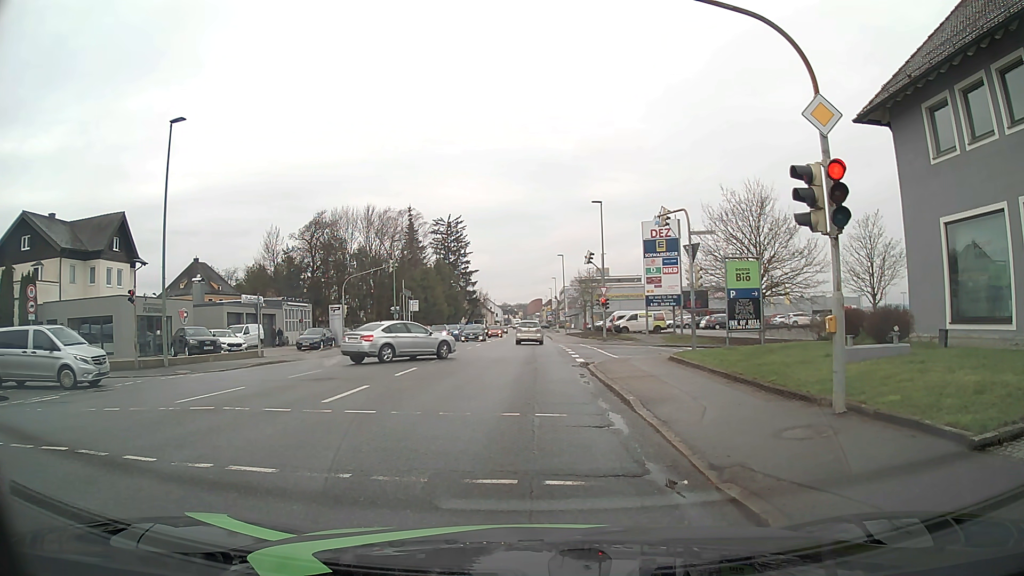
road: tertiary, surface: asphalt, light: Day
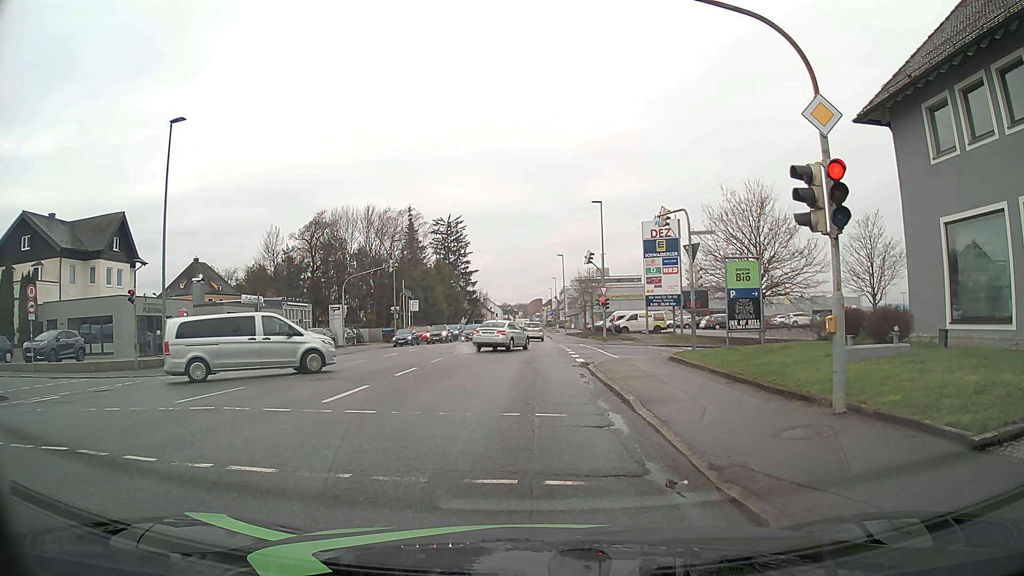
(0.0, 0.0) m; 0°
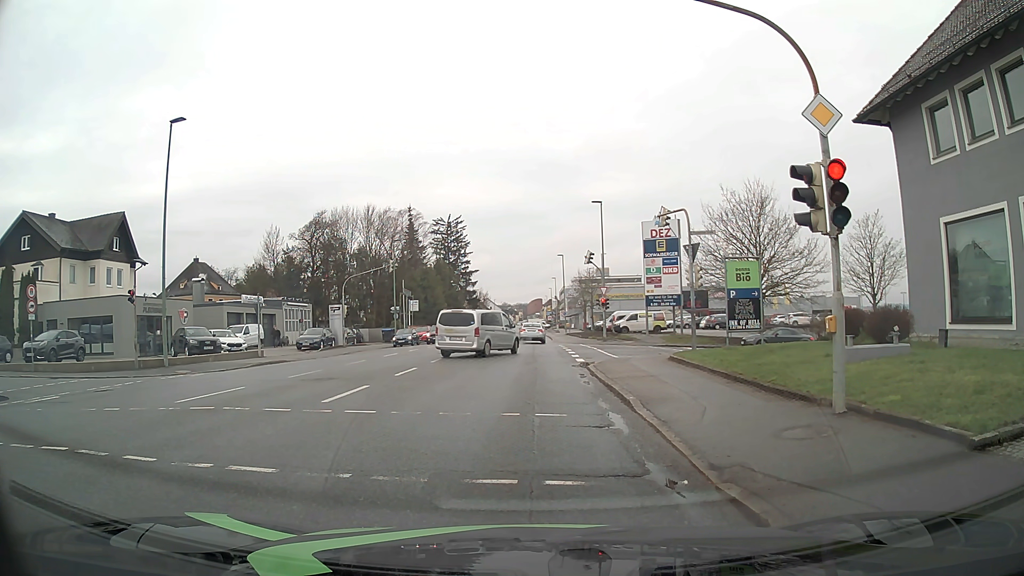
(0.0, 0.0) m; 0°
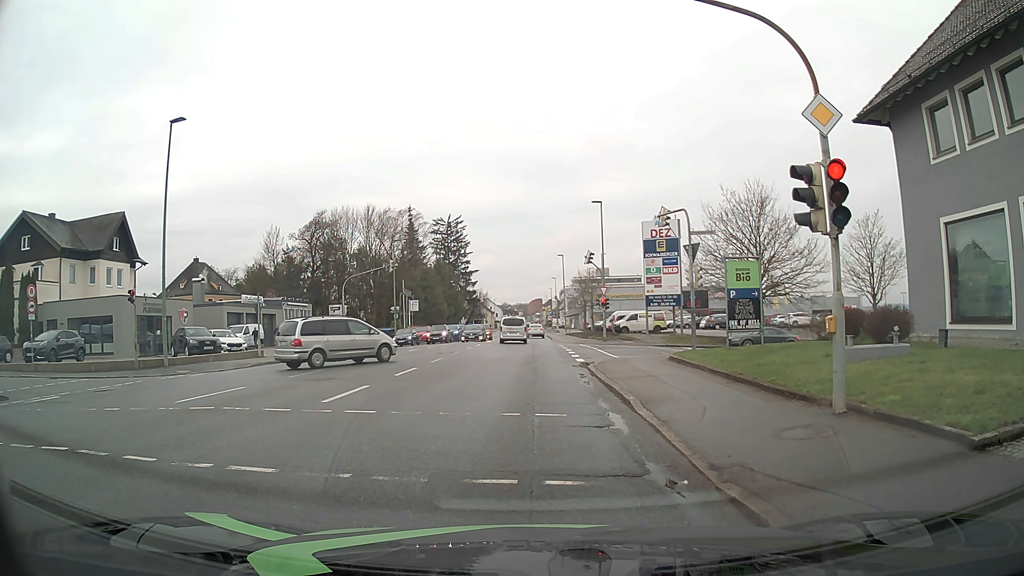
(0.0, 0.0) m; 0°
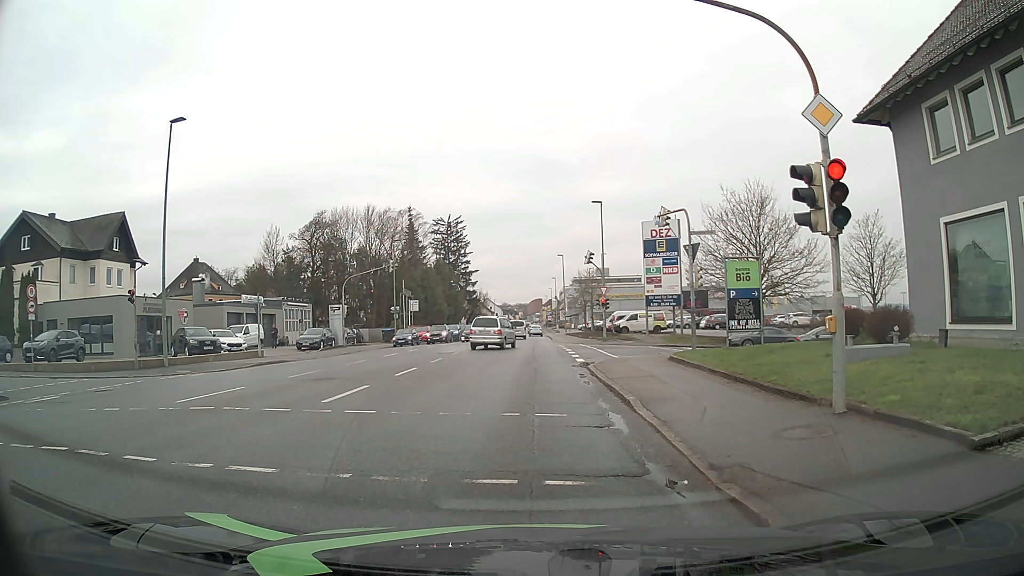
(0.0, 0.0) m; 0°
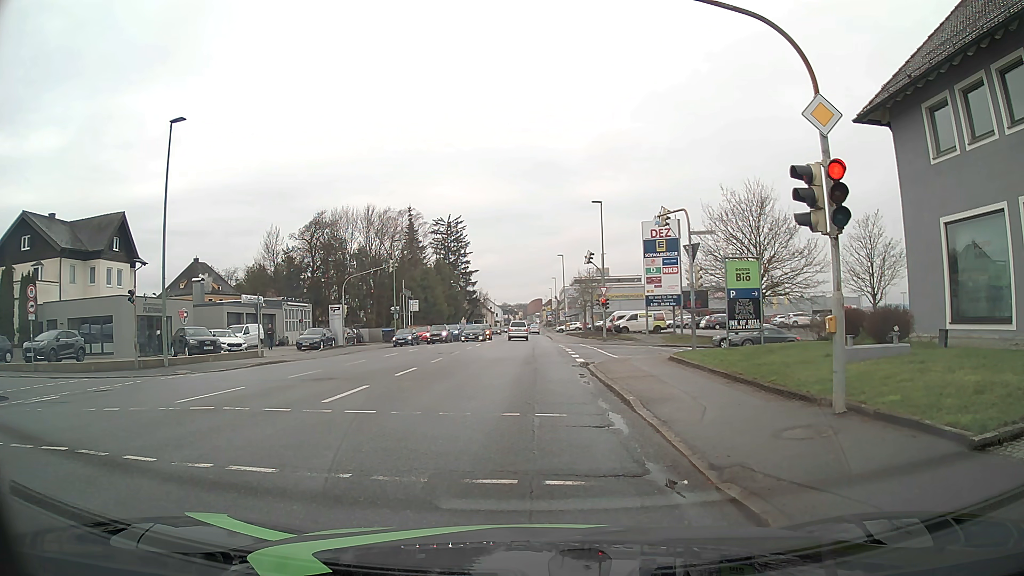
(0.0, 0.0) m; 0°
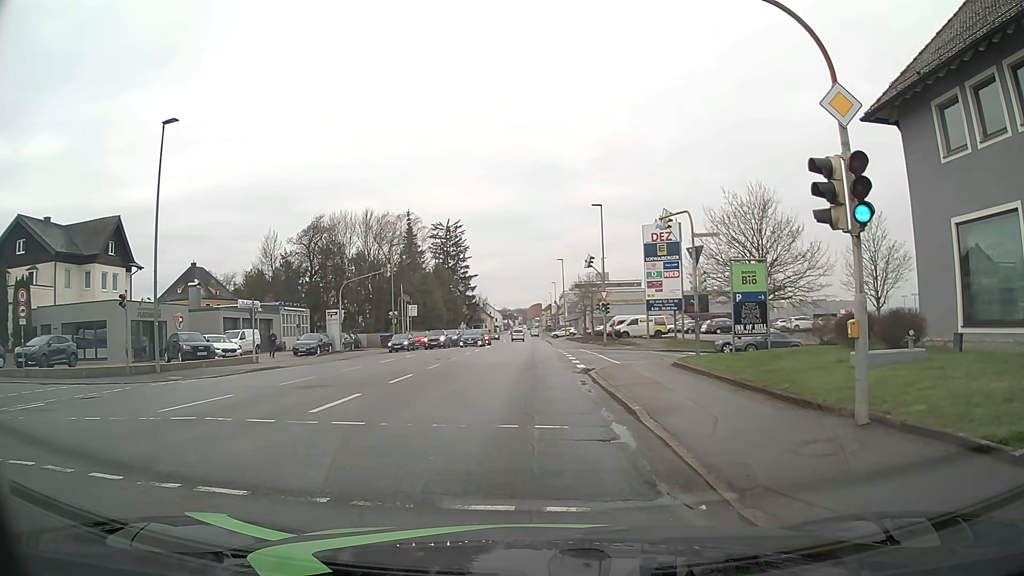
(0.0, +0.7) m; +1°
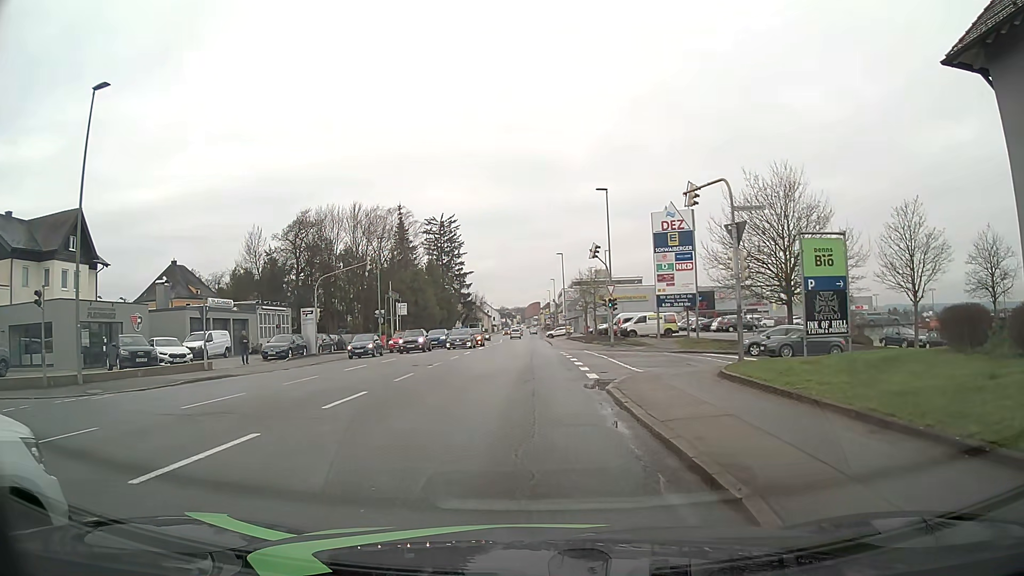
(0.0, +5.6) m; 0°
